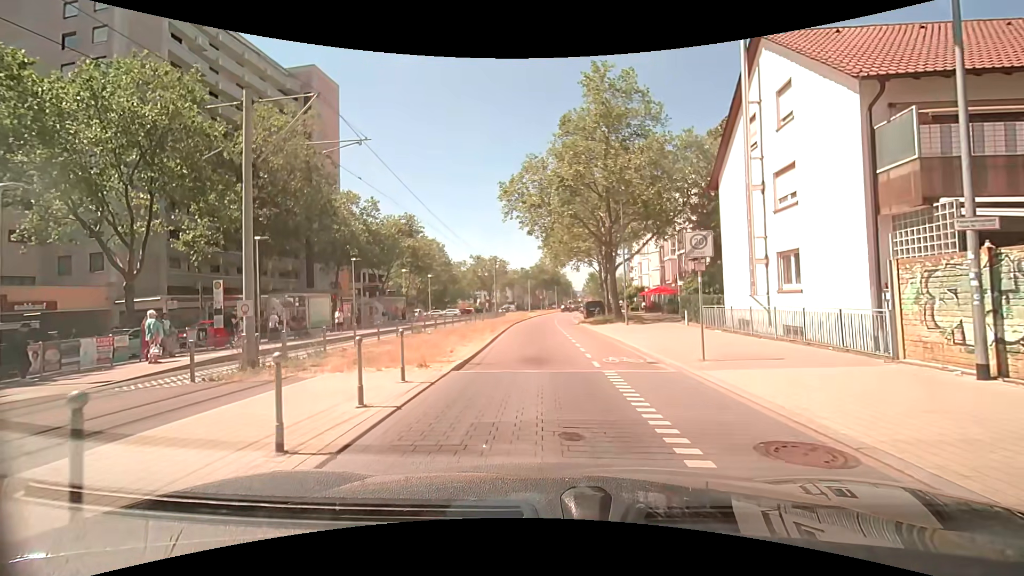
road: tertiary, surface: asphalt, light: Day
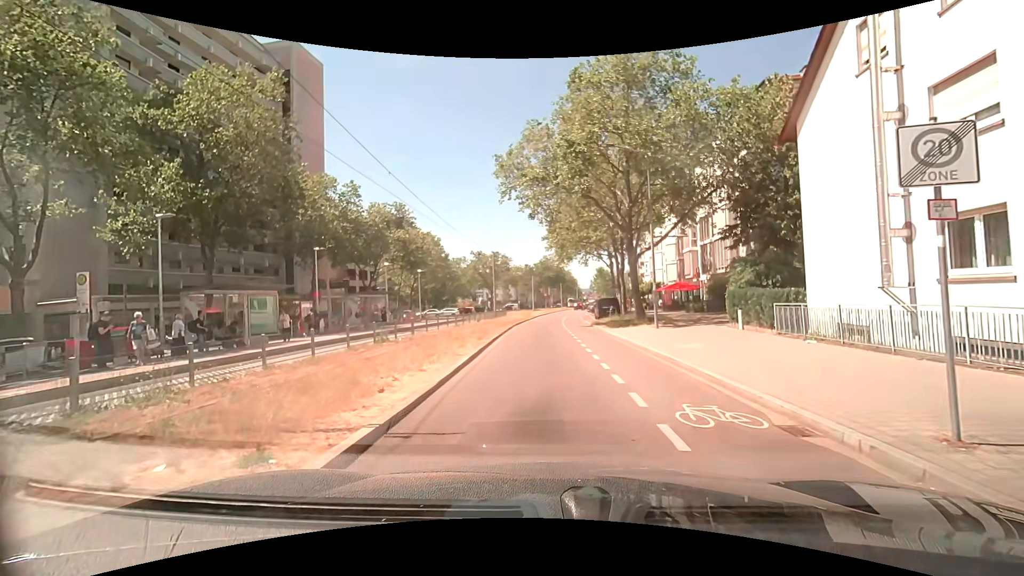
(0.0, +6.7) m; -1°
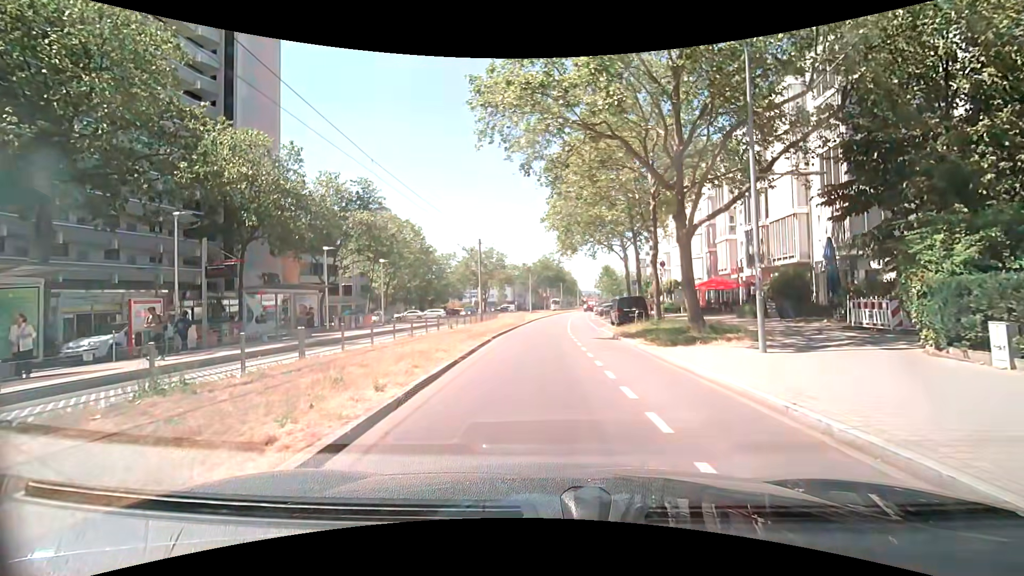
(+0.1, +11.7) m; 0°
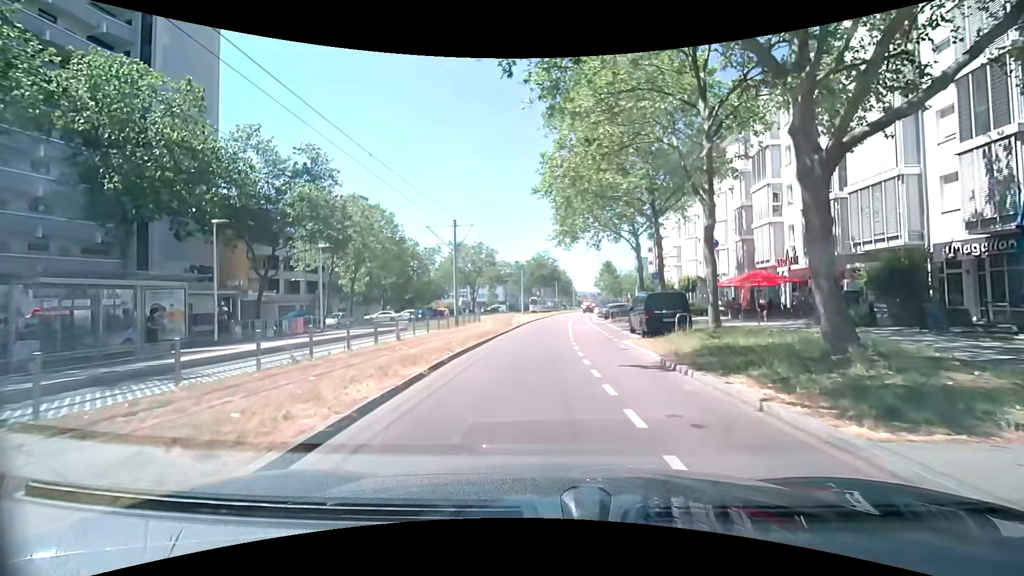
(+0.1, +10.1) m; 0°
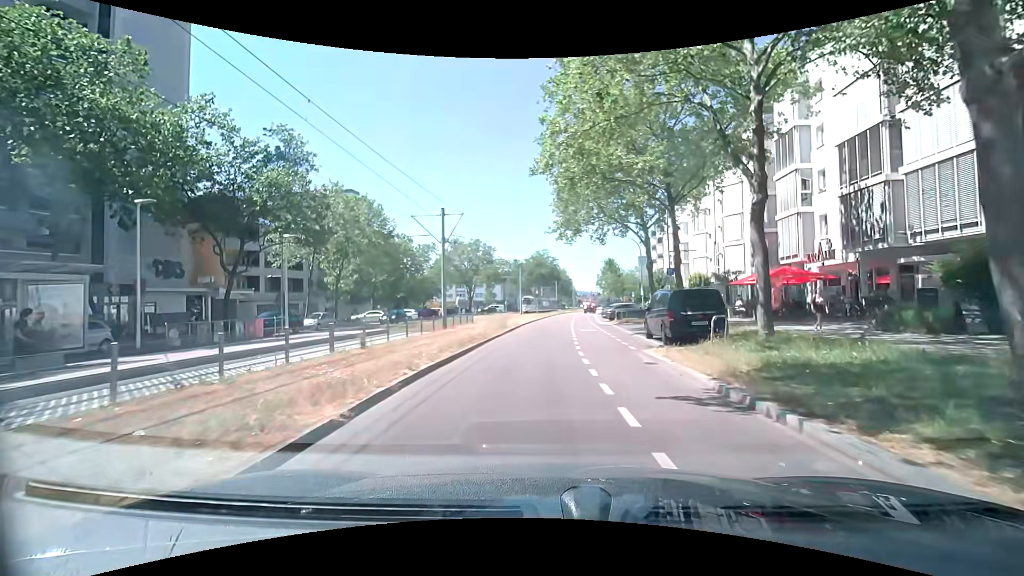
(+0.1, +4.0) m; 0°
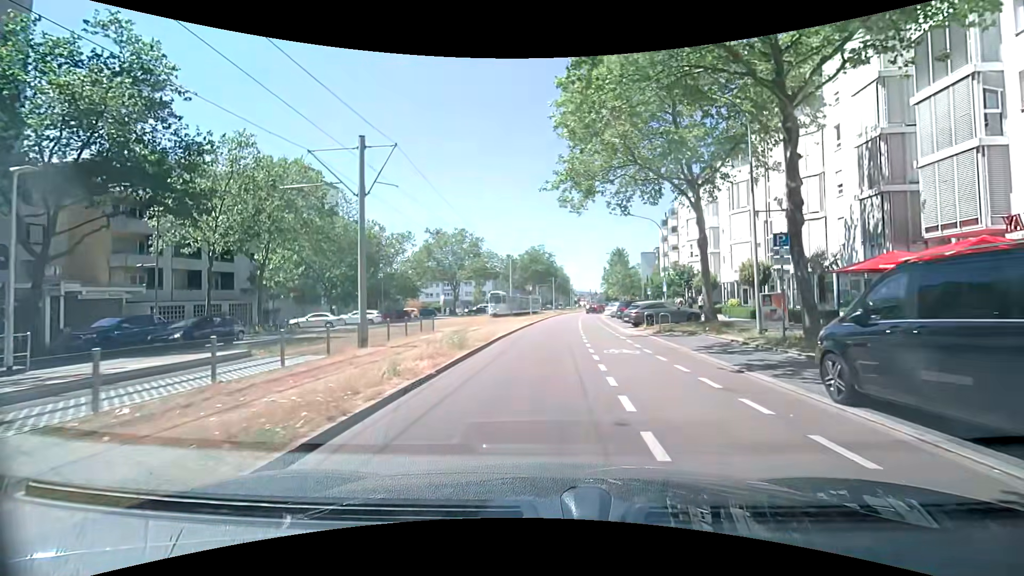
(+0.2, +13.4) m; +1°
(0, +10) (0, +20) (+1, +30) (+1, +40) (+2, +50) (+3, +60) (+5, +70) (+7, +80) (+8, +89) (+10, +99) m
